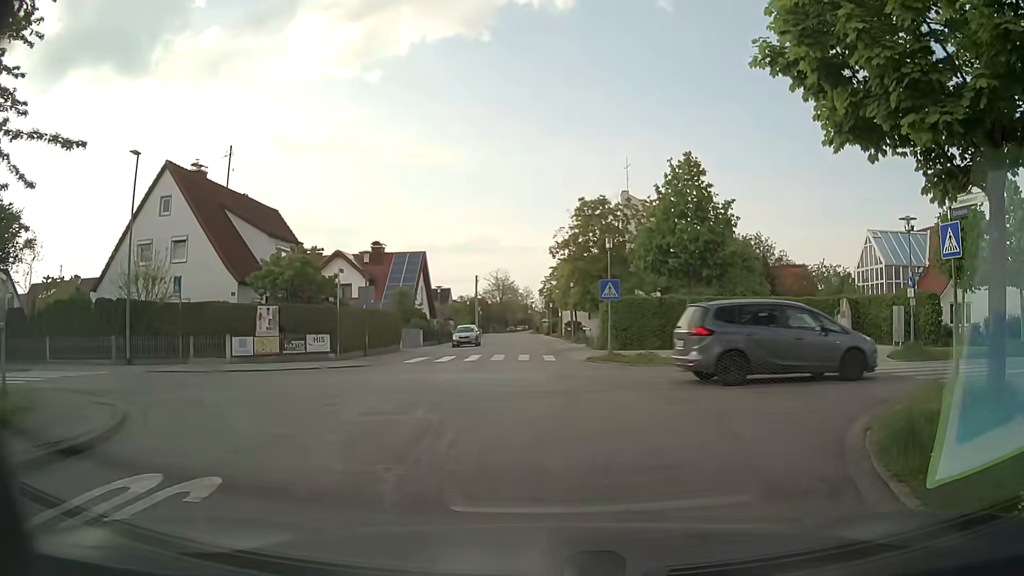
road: residential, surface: asphalt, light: Day
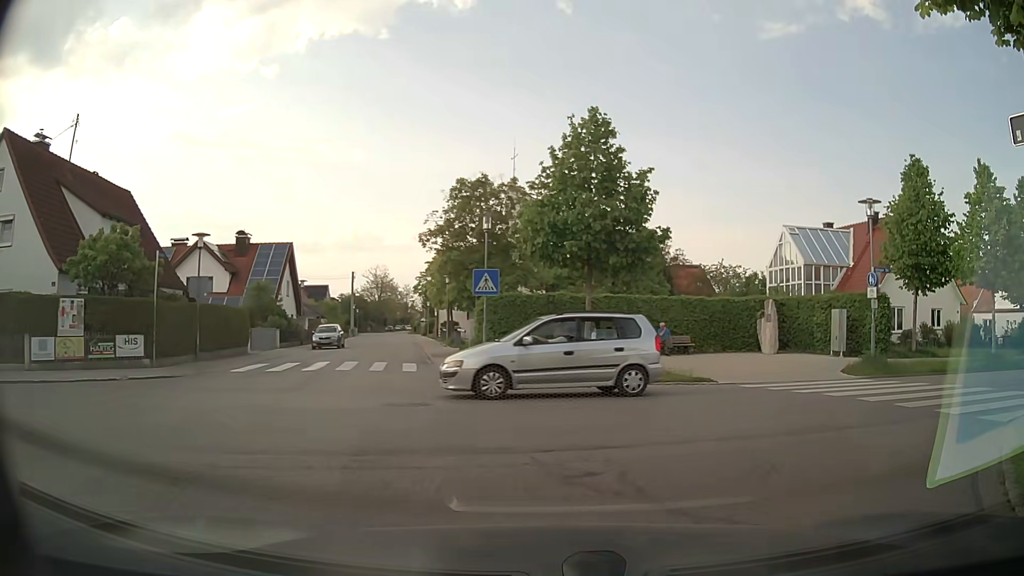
(+0.4, +5.3) m; +10°
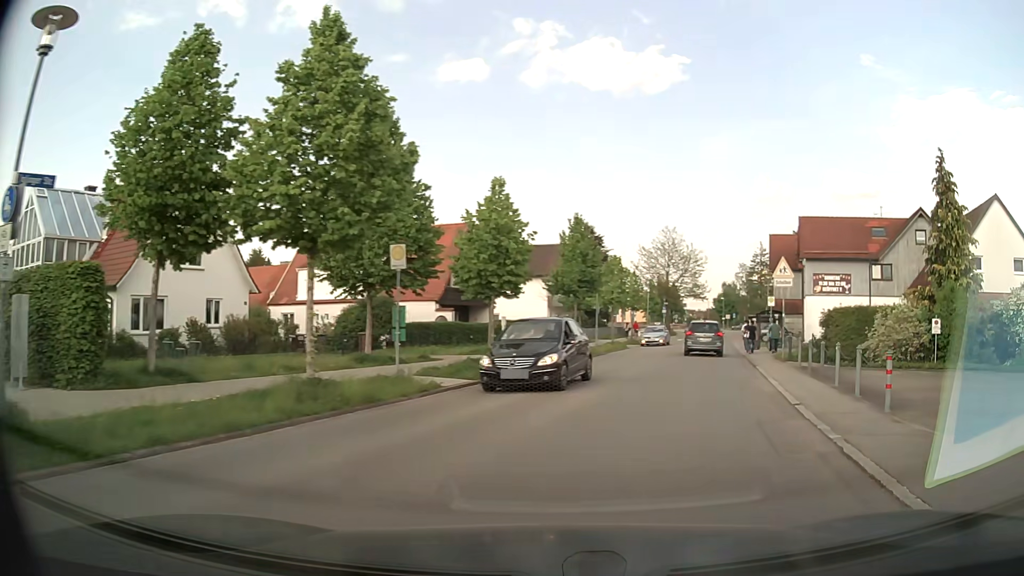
(+6.5, +11.2) m; +62°
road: unclassified
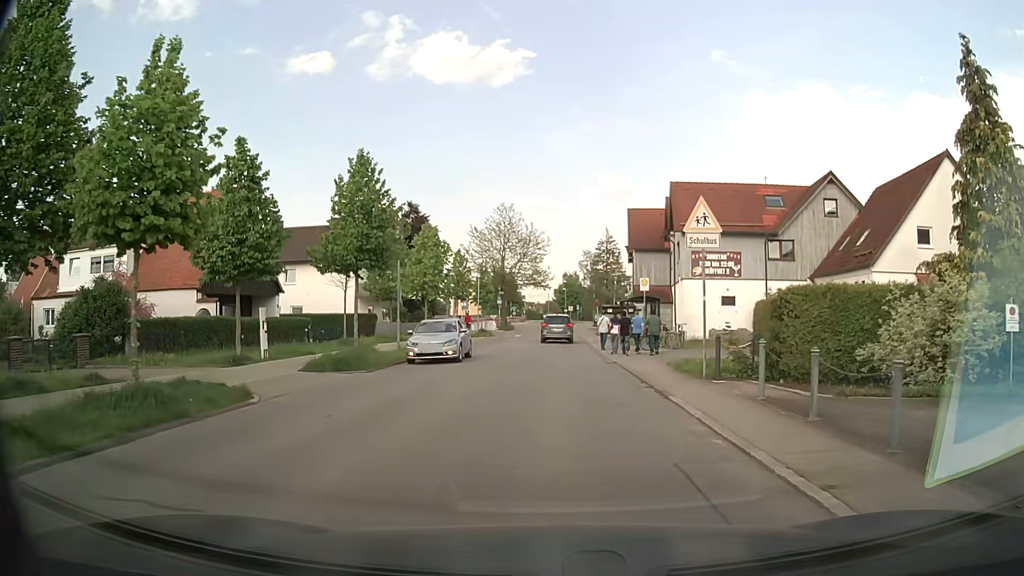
(+1.8, +11.5) m; +14°
